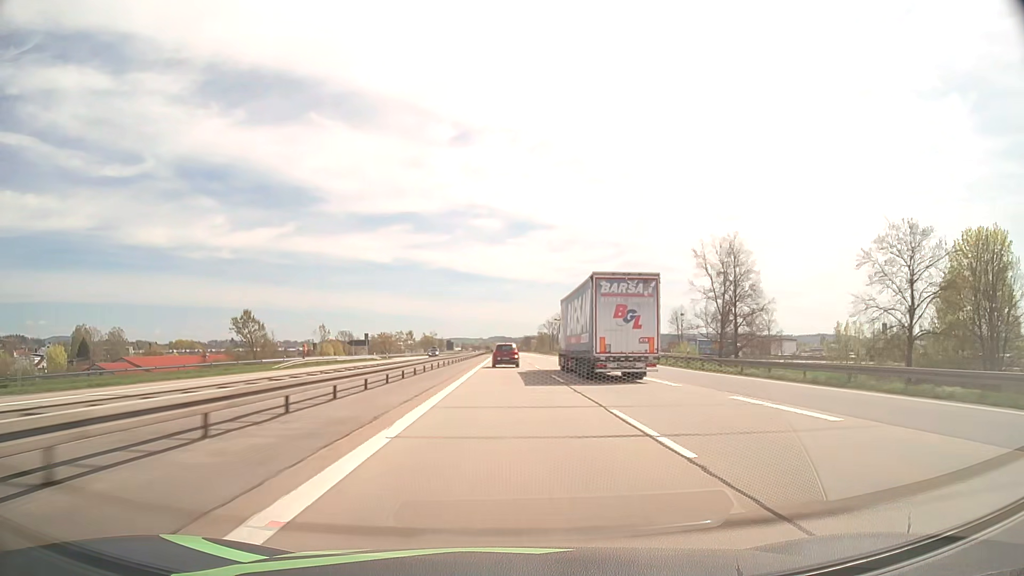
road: motorway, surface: asphalt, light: Day
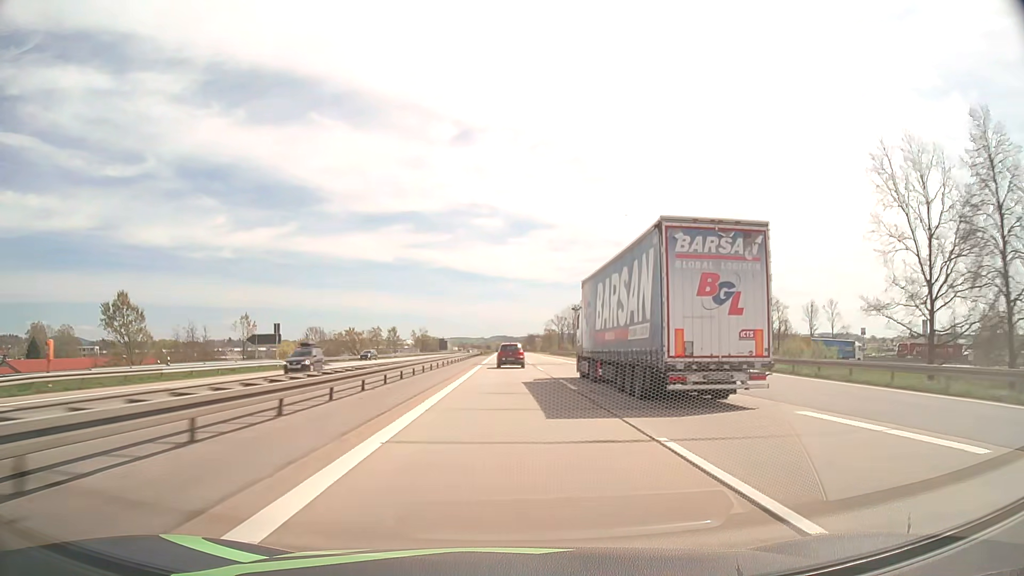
(-0.1, +40.7) m; 0°
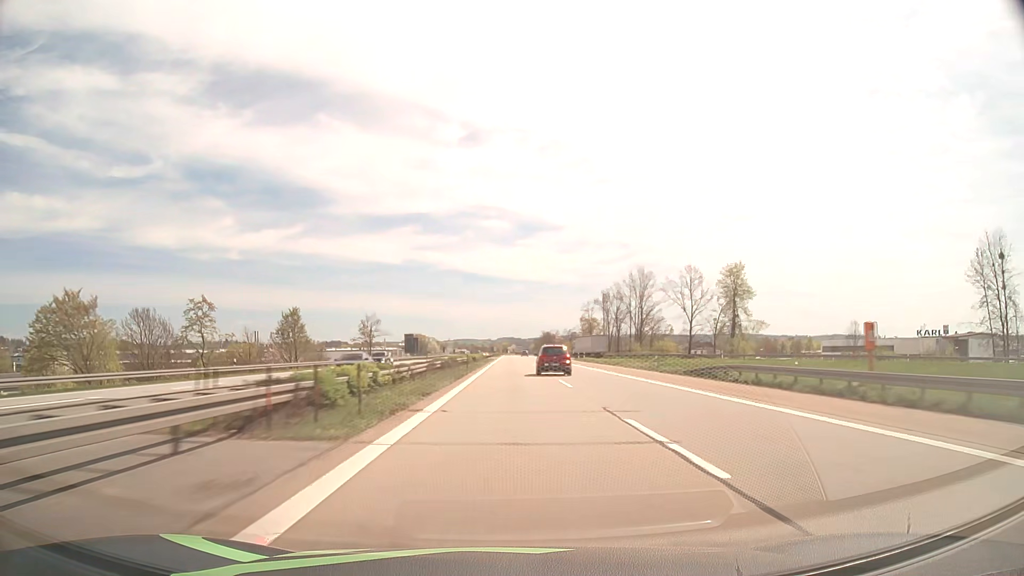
(-0.3, +105.7) m; 0°
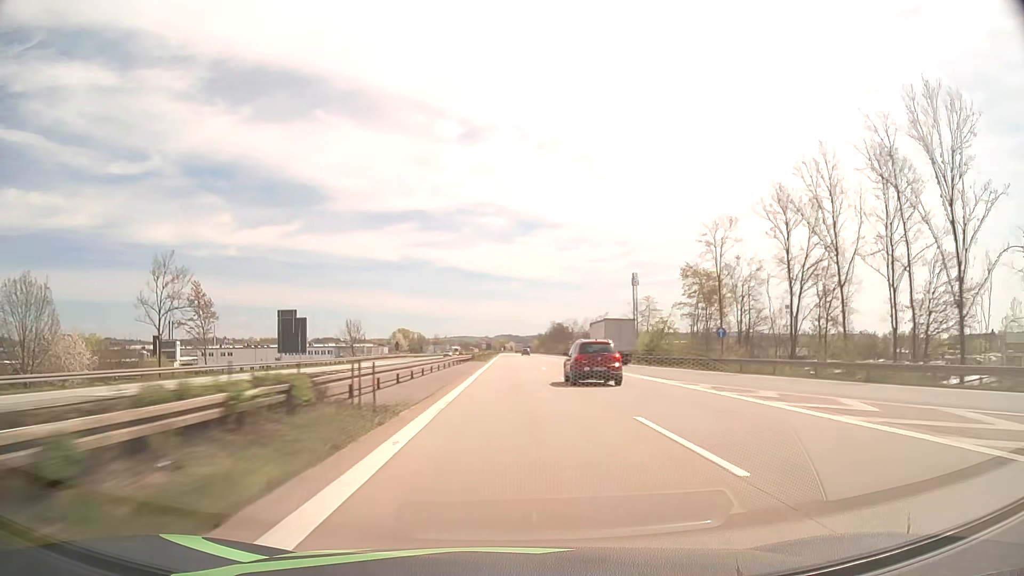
(0.0, +90.7) m; 0°
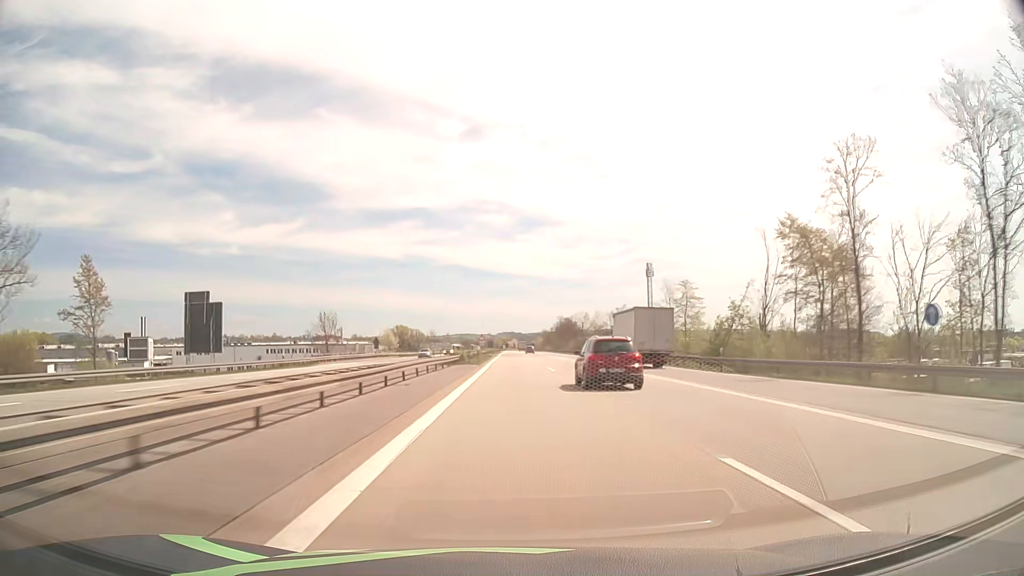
(0.0, +23.3) m; 0°
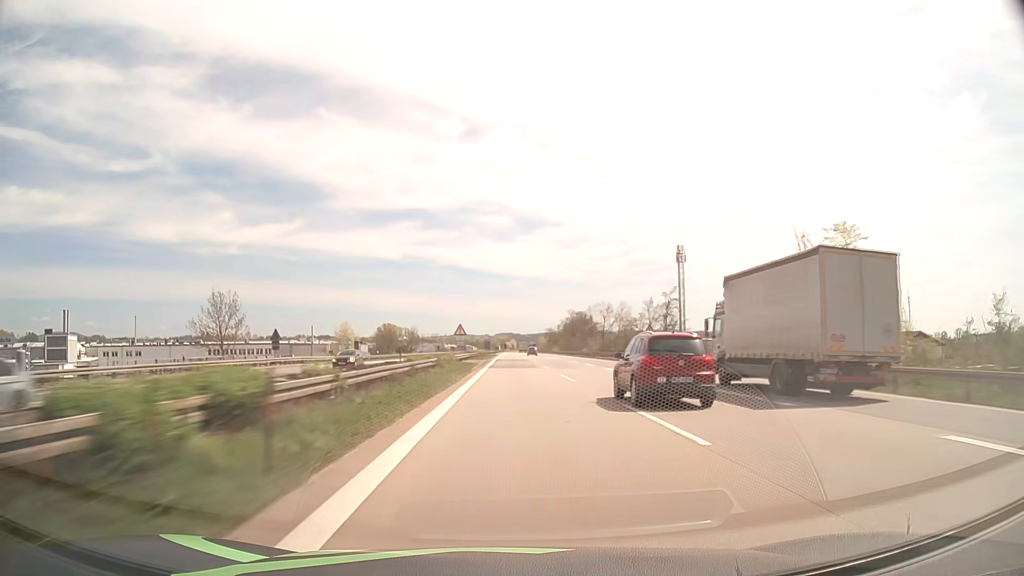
(0.0, +47.0) m; 0°
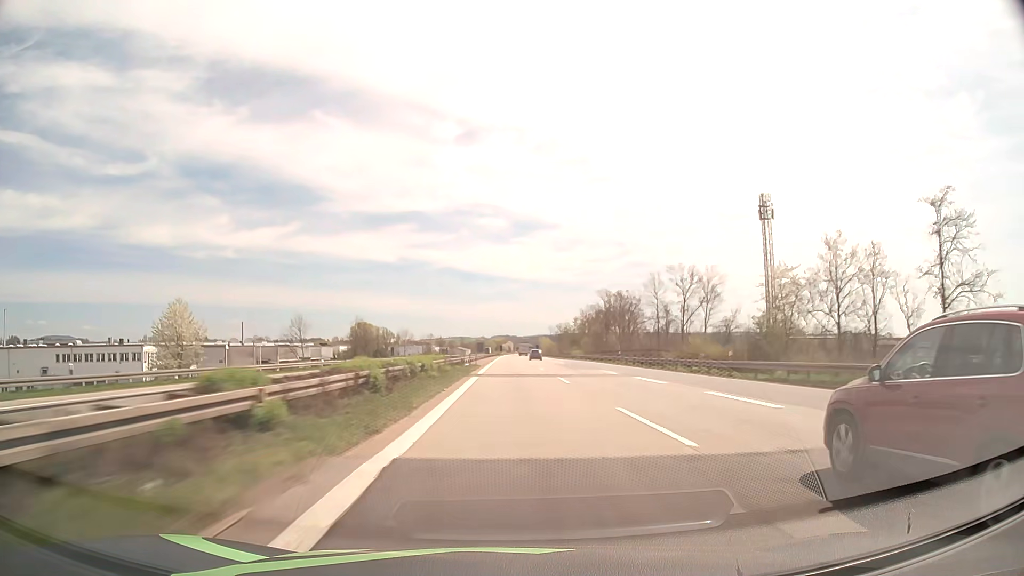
(+0.3, +71.6) m; 0°
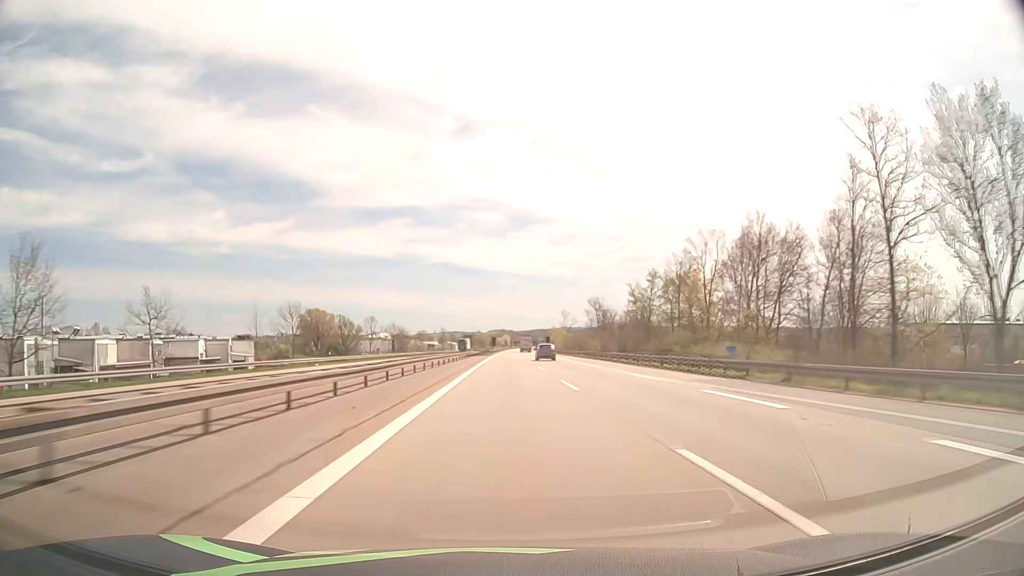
(+0.2, +97.5) m; 0°
(0, +10) (0, +20) (0, +30) (0, +40) (0, +50) (0, +60) (0, +70) (0, +80) (0, +90) (0, +100) m
